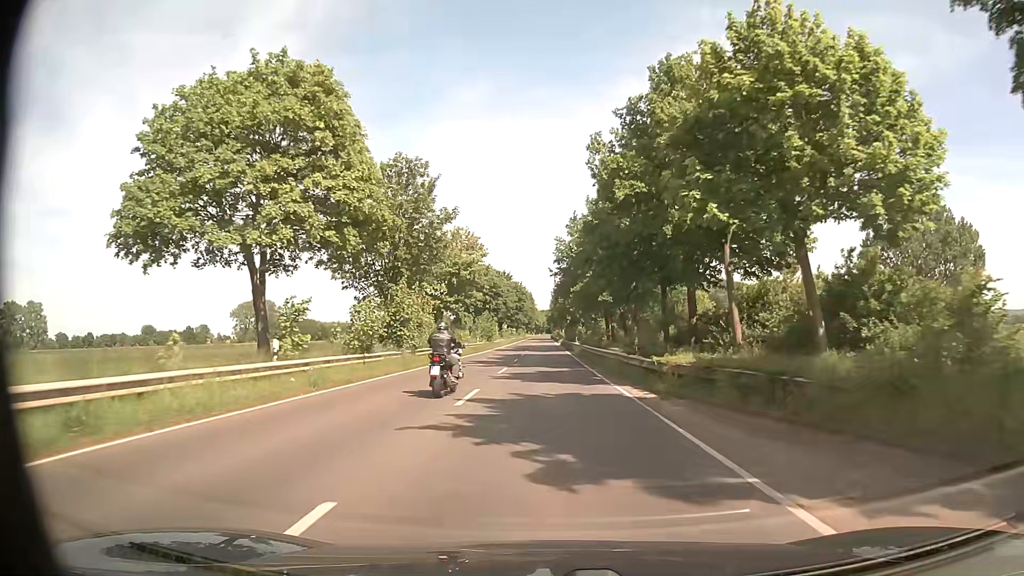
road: secondary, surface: asphalt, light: Day
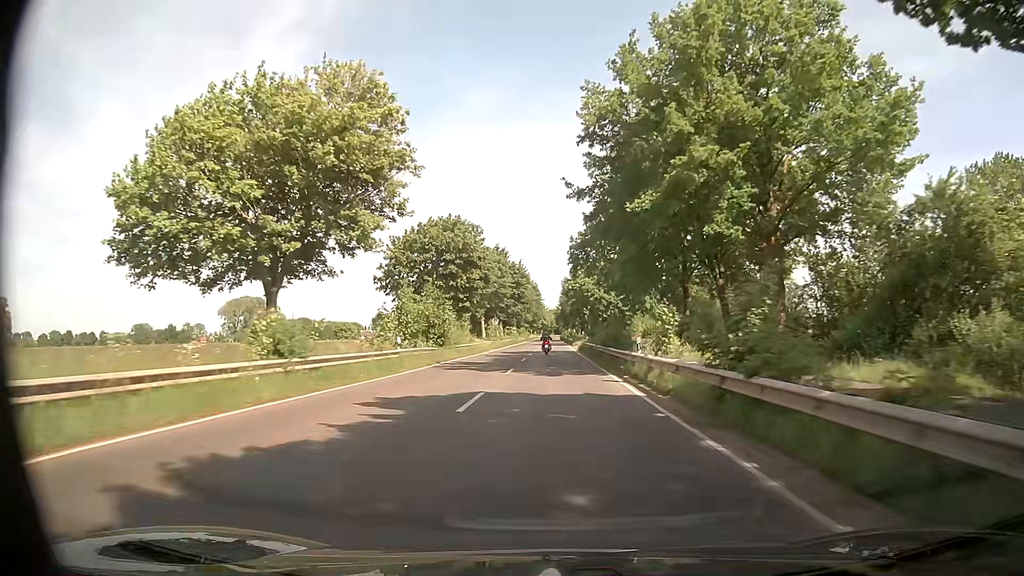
(+0.1, +37.6) m; 0°
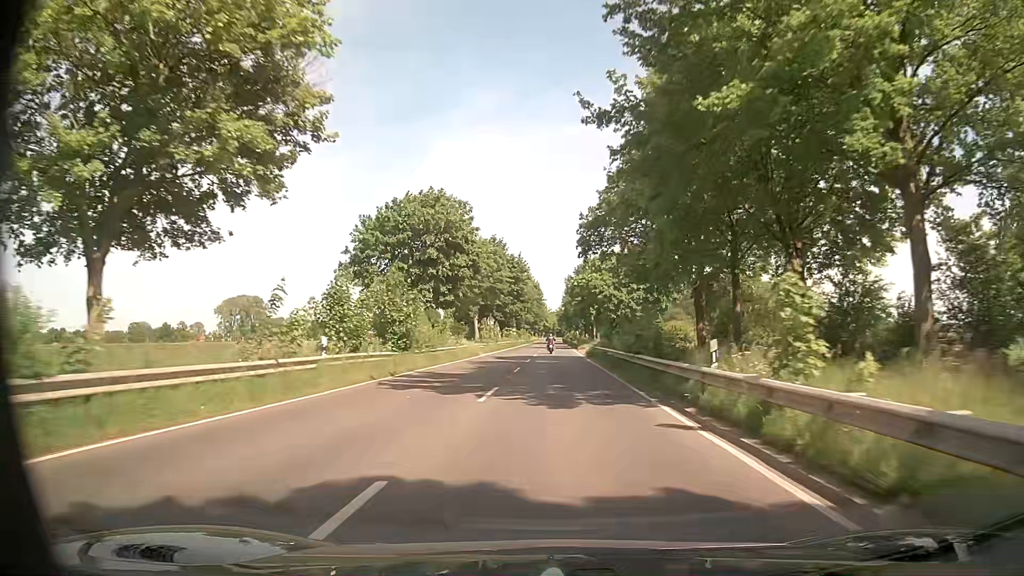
(-0.1, +10.1) m; -1°
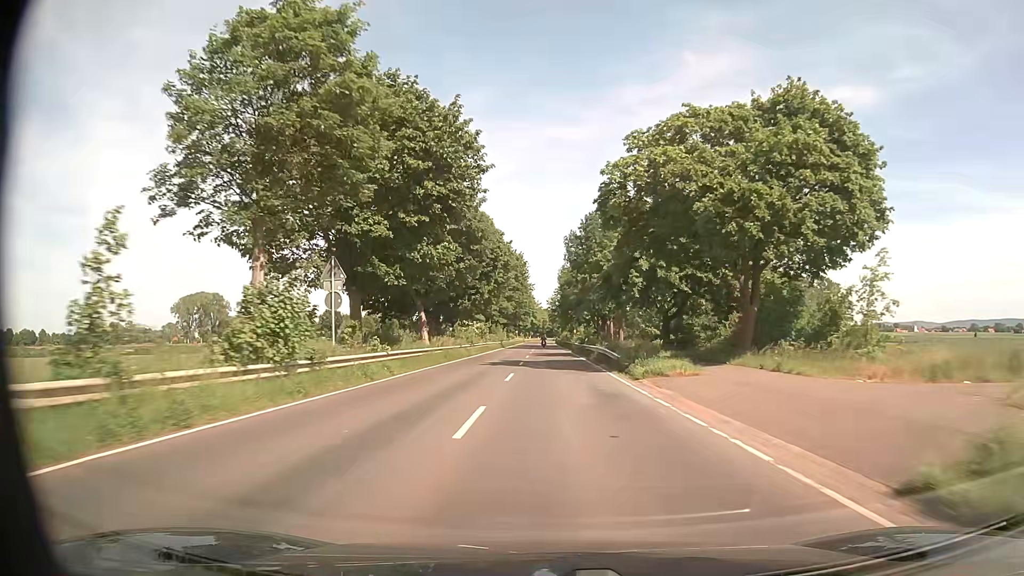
(+0.6, +53.7) m; +1°
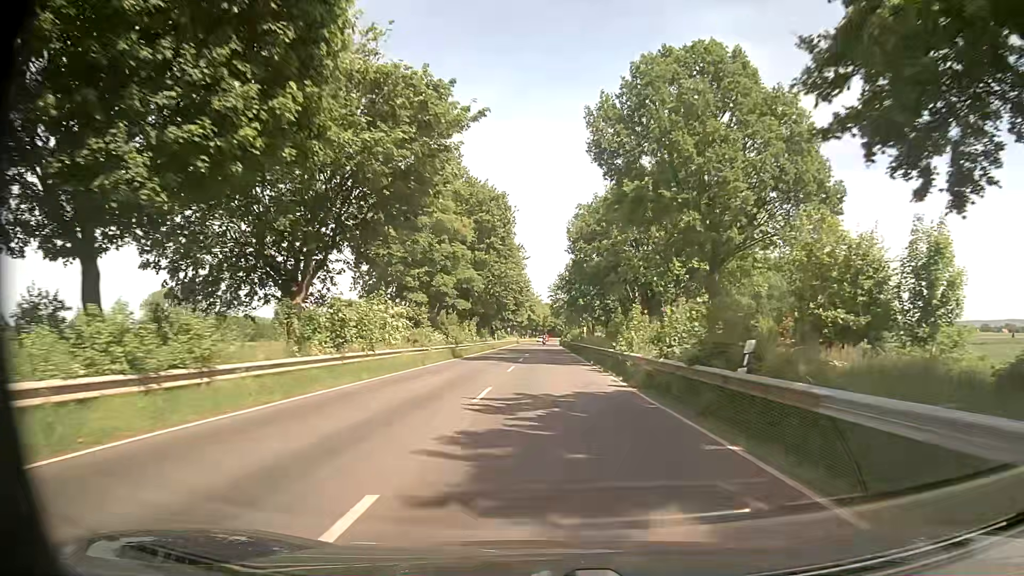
(+0.1, +43.6) m; 0°
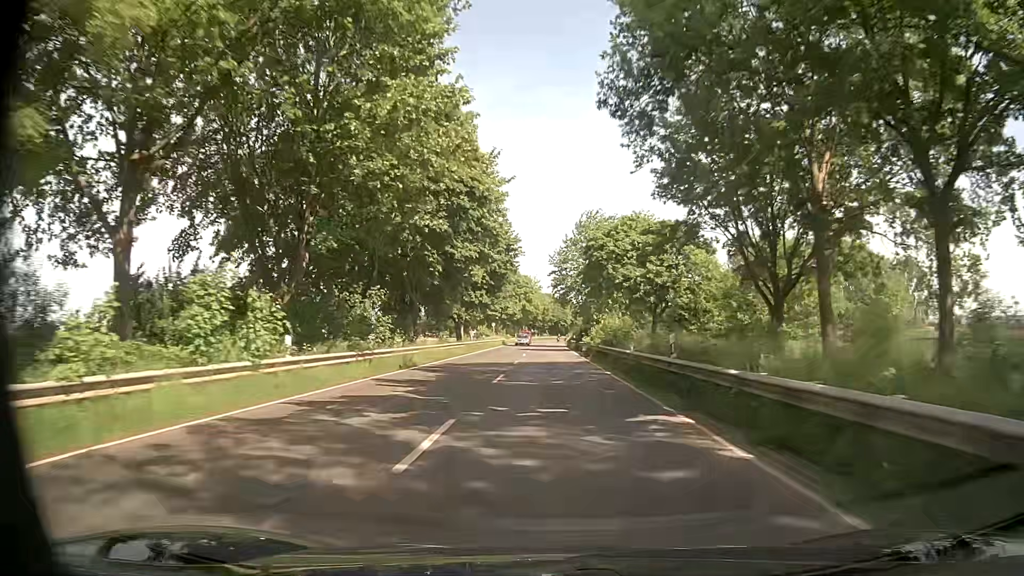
(+0.1, +43.3) m; 0°
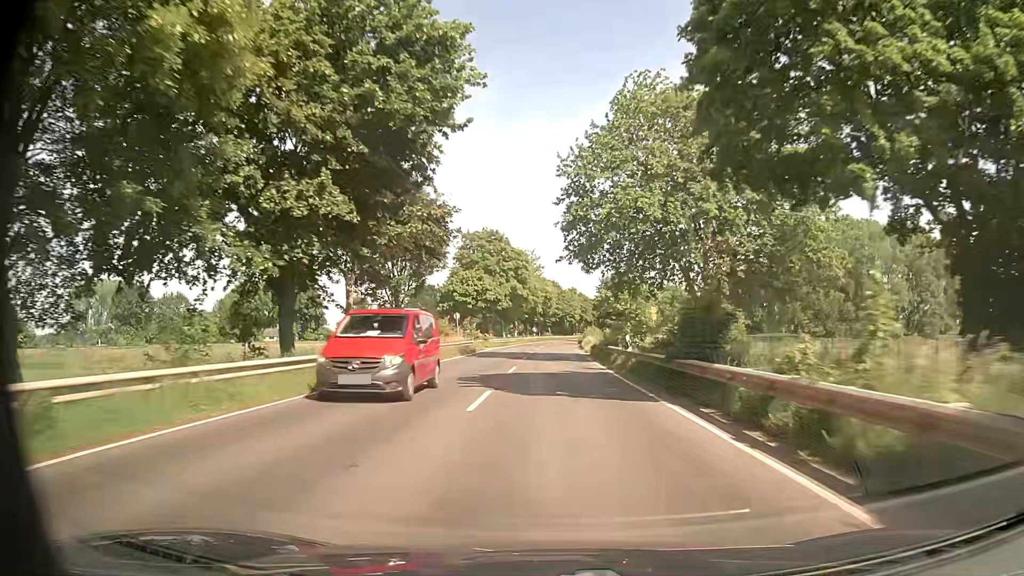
(-0.1, +43.1) m; -1°
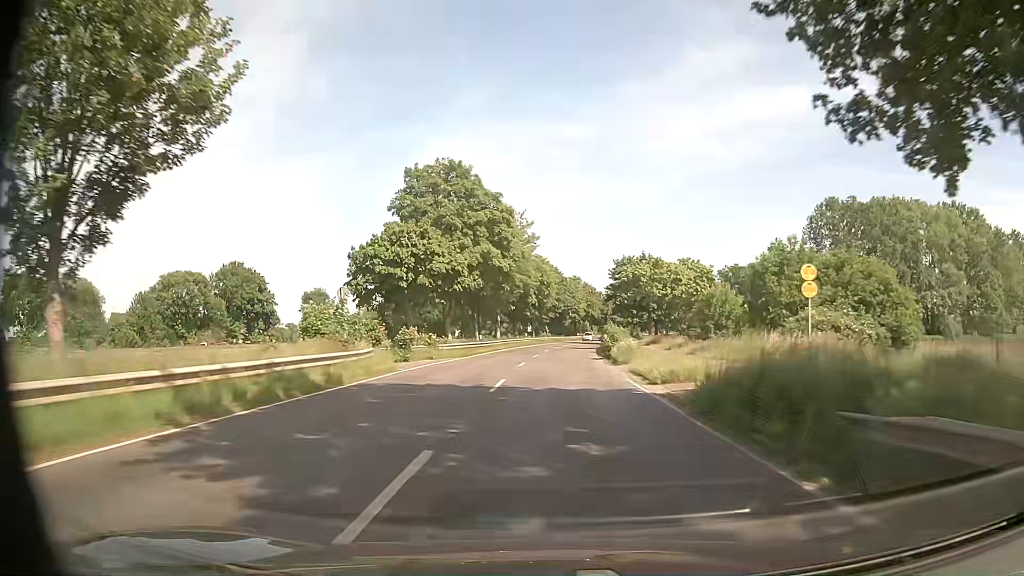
(+0.1, +32.3) m; 0°
(0, +10) (0, +20) (+1, +30) (+1, +40) (+2, +50) (+2, +60) (+3, +70) (+4, +80) (+5, +90) (+6, +100) m
